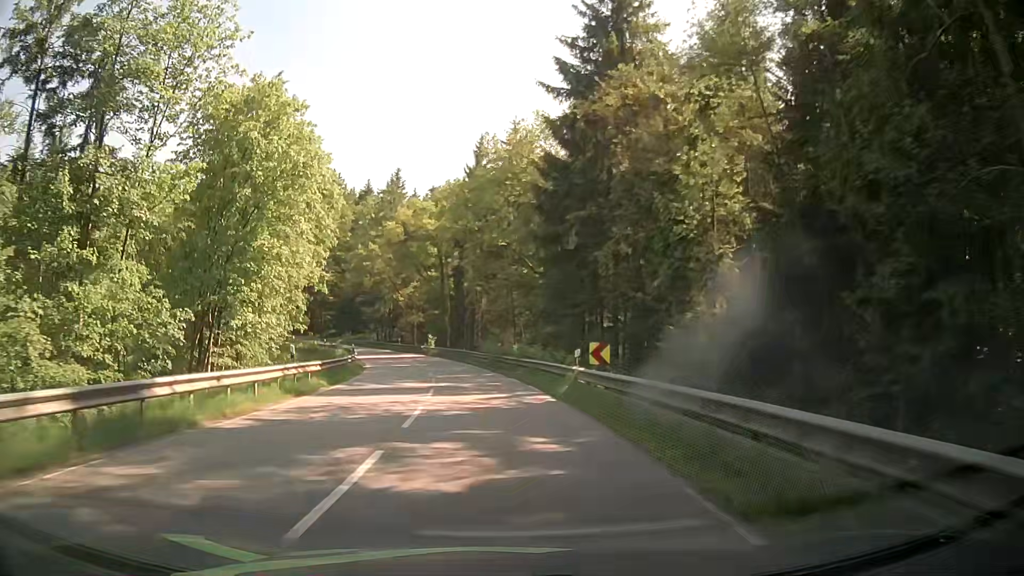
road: secondary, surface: asphalt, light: Day
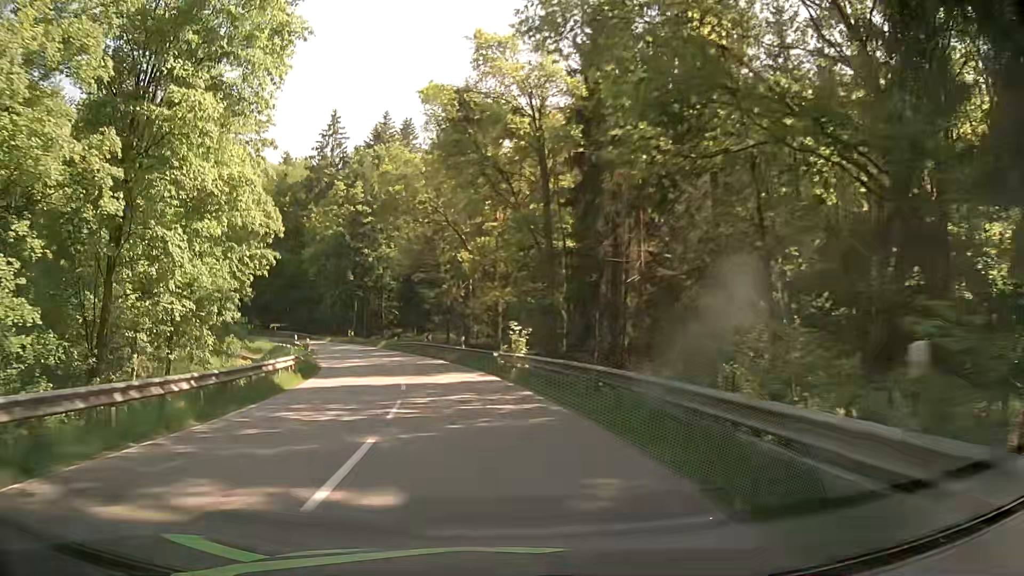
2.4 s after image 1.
(-2.7, +37.7) m; -10°
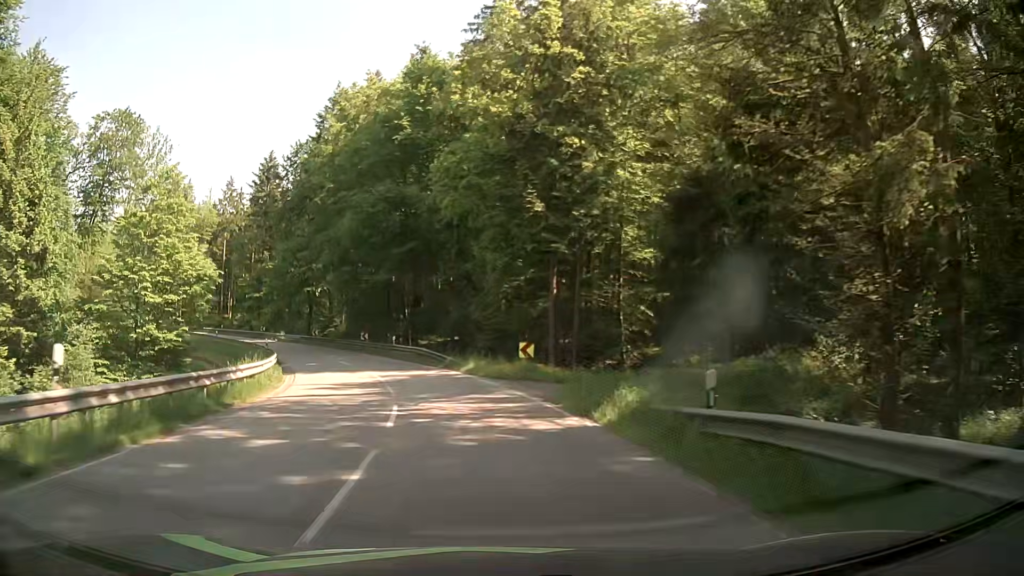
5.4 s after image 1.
(-7.3, +44.7) m; -19°
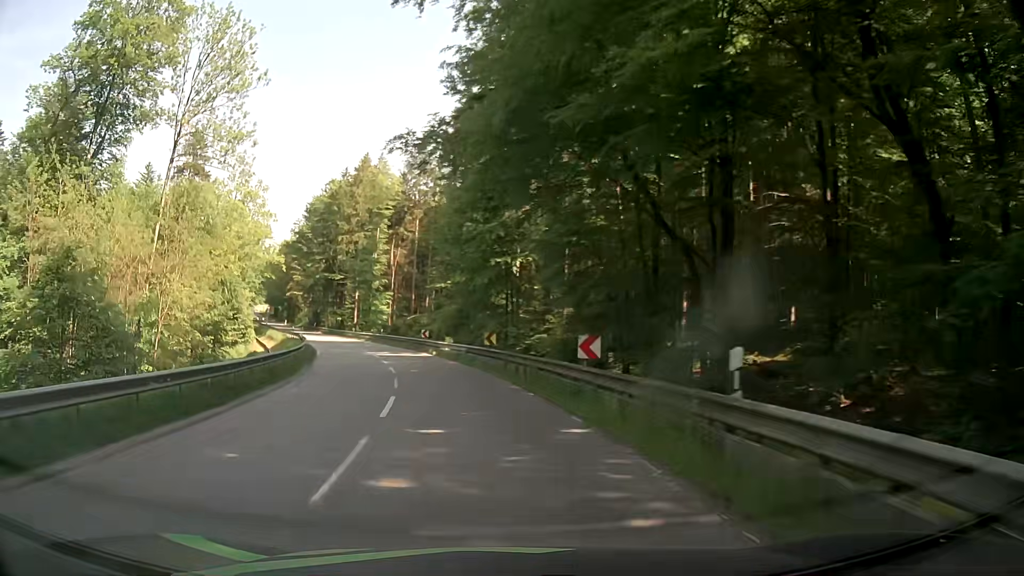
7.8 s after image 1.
(-6.4, +34.5) m; -21°
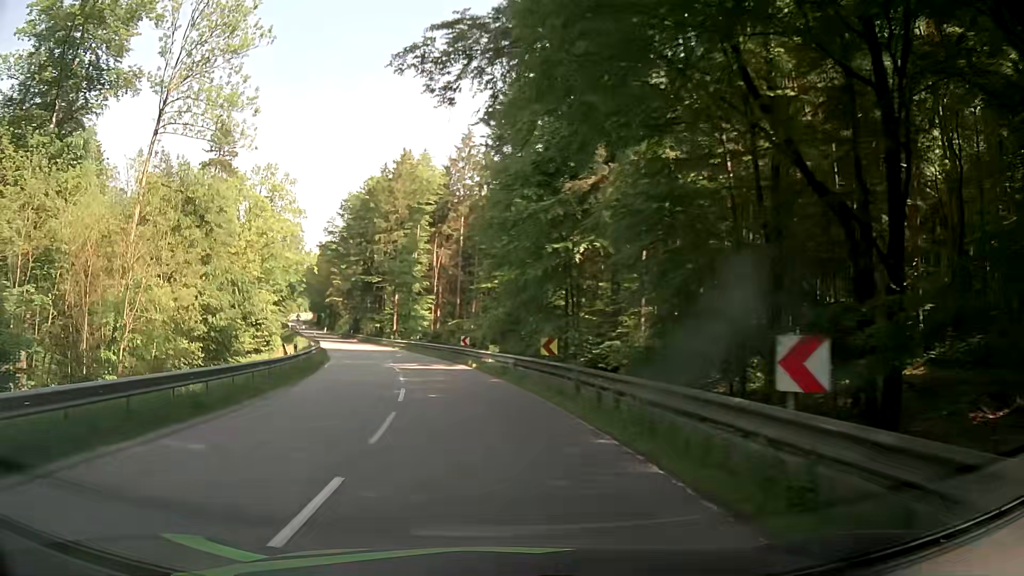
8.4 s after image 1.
(-0.4, +8.8) m; -5°
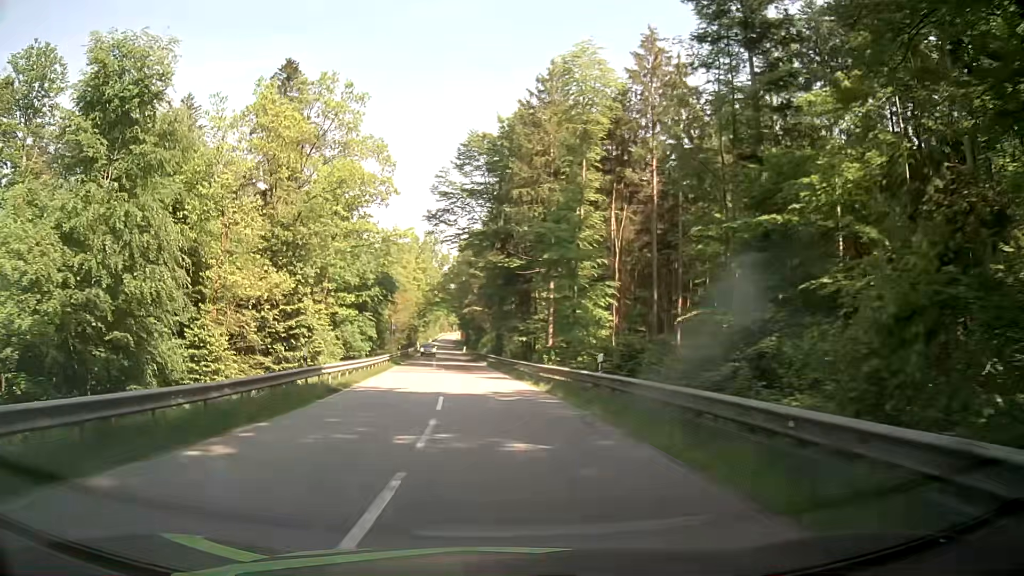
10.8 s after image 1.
(-4.8, +35.5) m; -14°
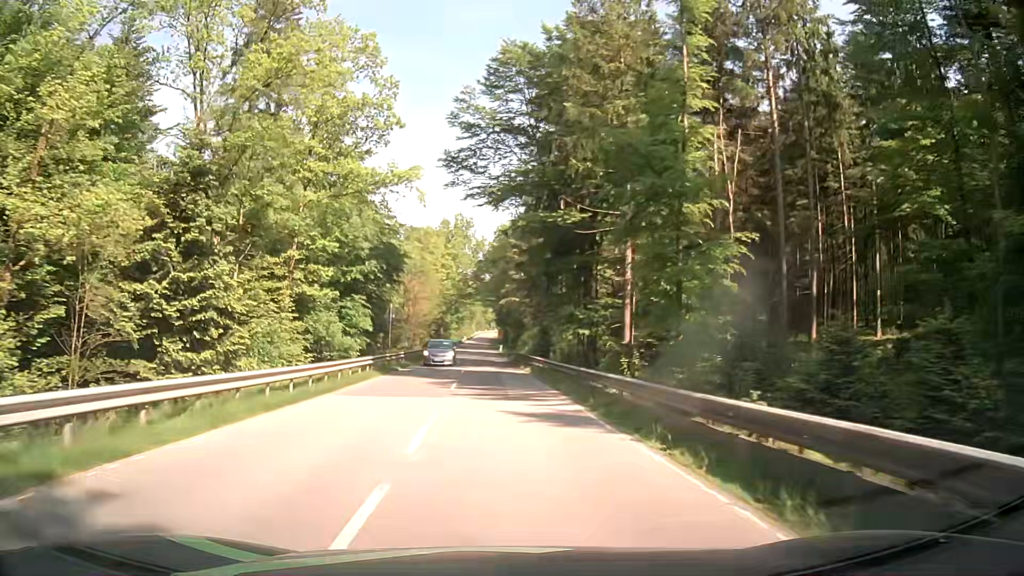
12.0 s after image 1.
(-0.8, +18.6) m; -4°
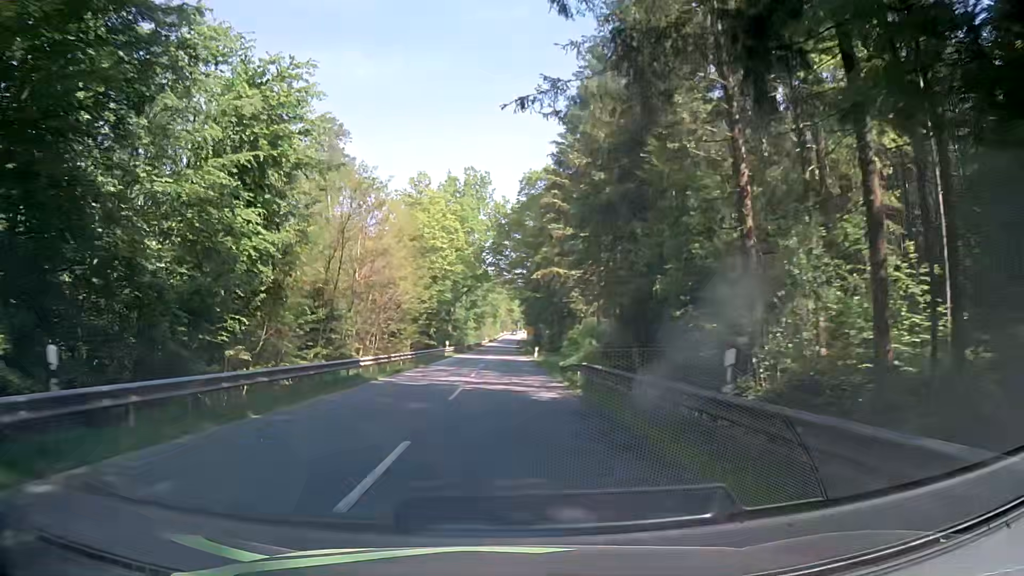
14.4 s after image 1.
(-1.0, +38.4) m; -2°
